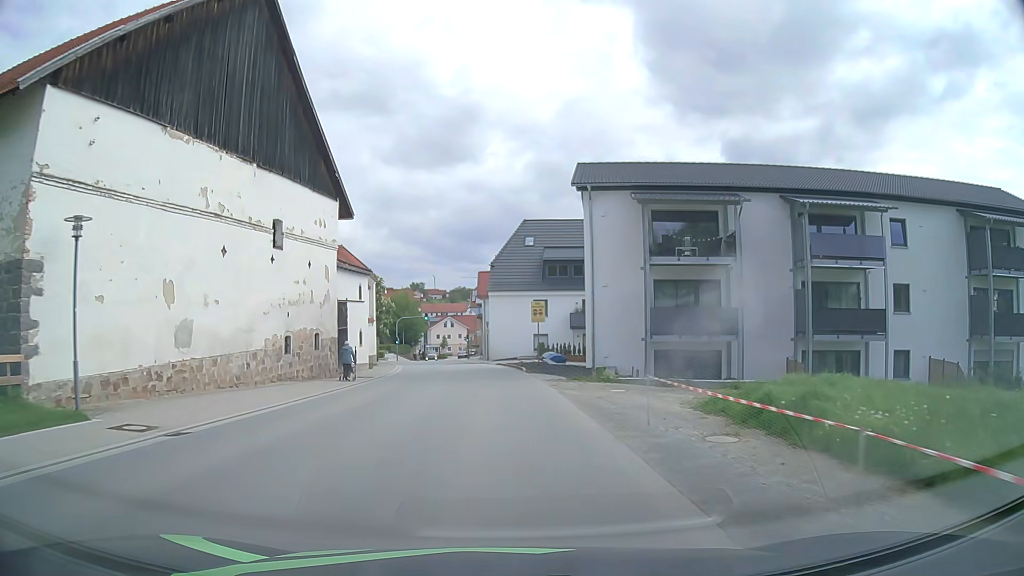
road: tertiary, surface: asphalt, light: Day
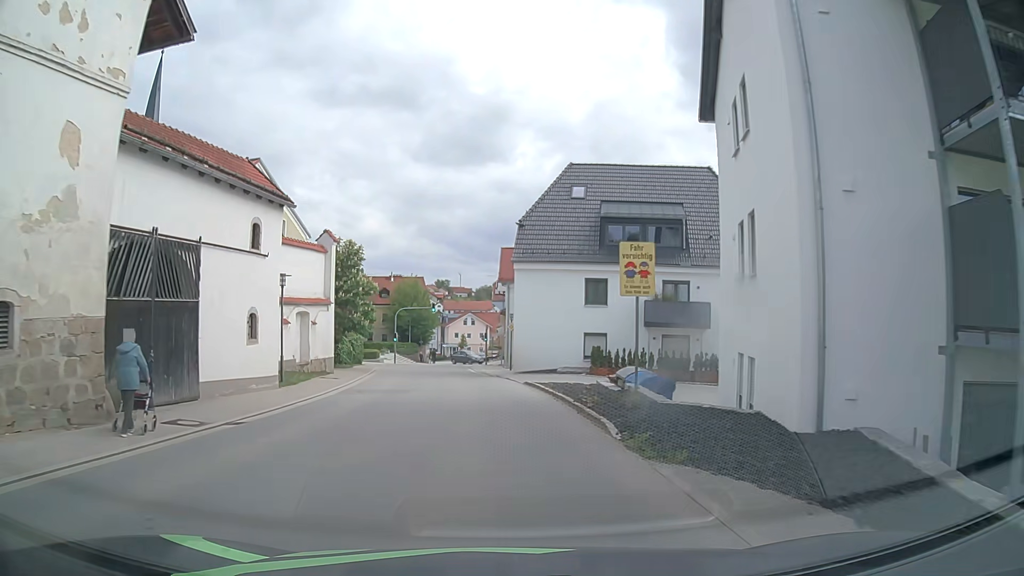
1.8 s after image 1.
(-0.3, +19.7) m; -2°
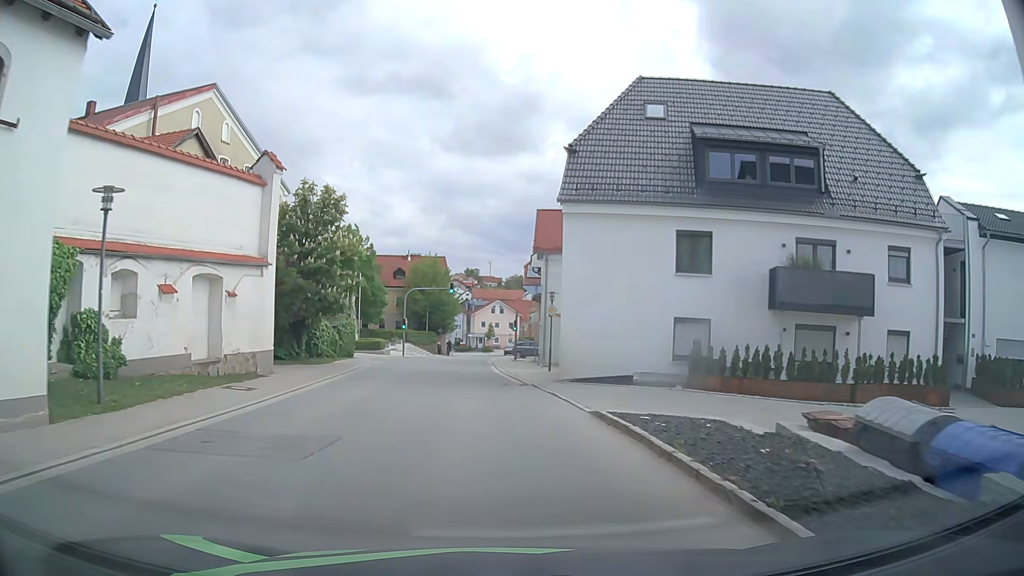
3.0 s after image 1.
(-0.4, +12.8) m; -3°
(0, +10) (-1, +20) (-2, +30) (-2, +40) (-3, +50) (-3, +60) (-3, +70) (-4, +80) (-4, +90) (-5, +100) m
